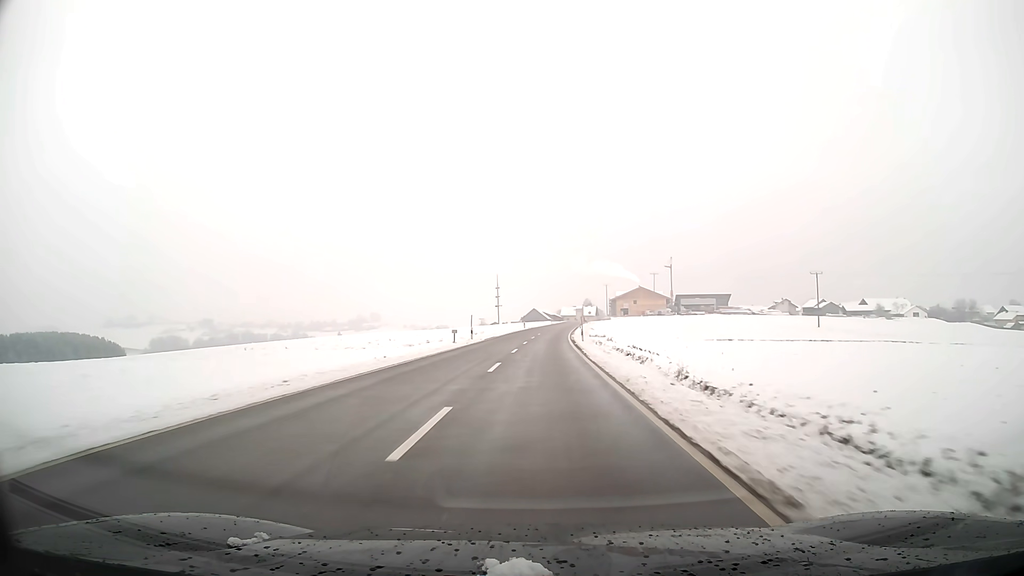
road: tertiary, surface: asphalt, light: Day
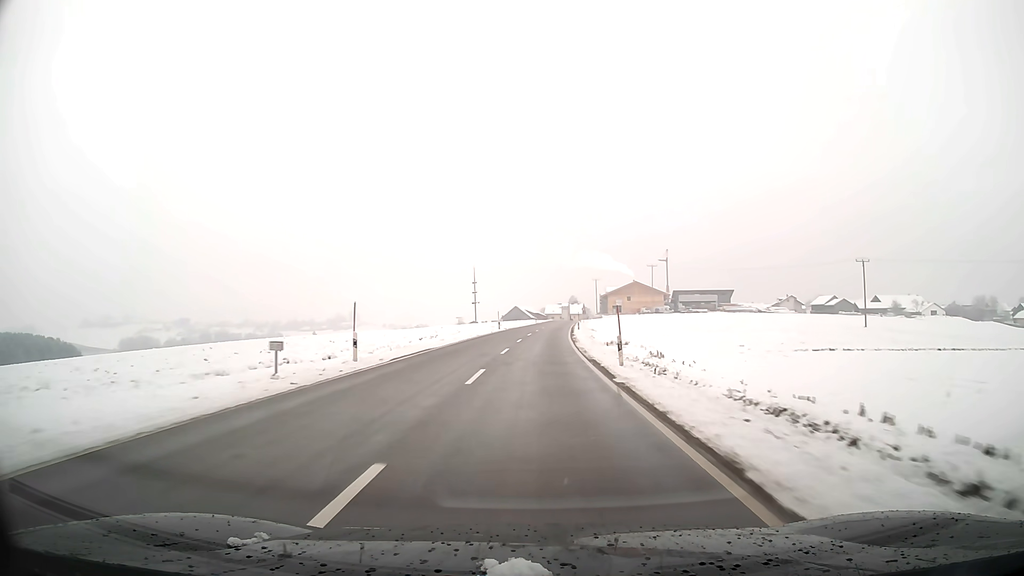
(+0.4, +28.1) m; +2°
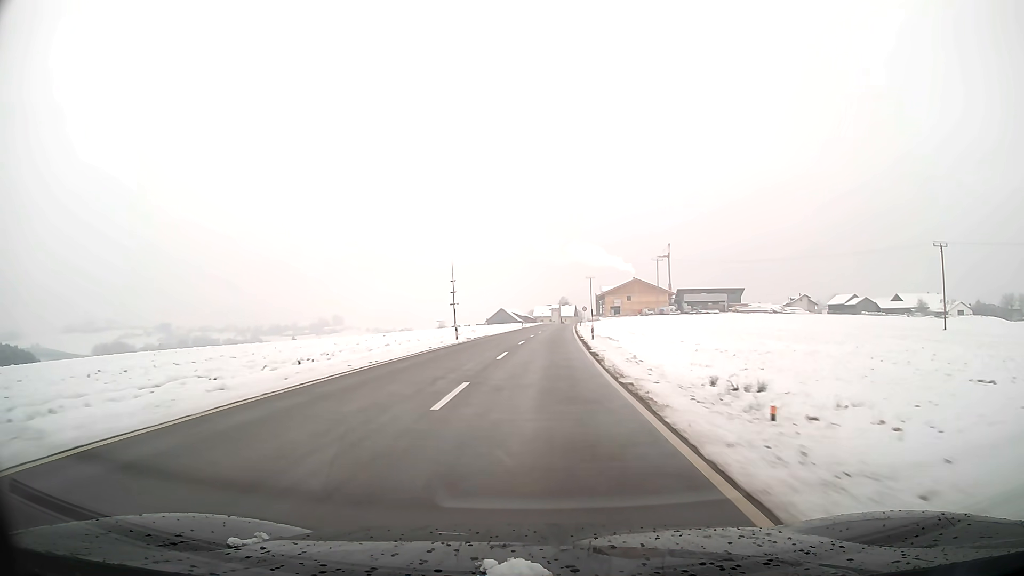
(+0.2, +27.9) m; +1°
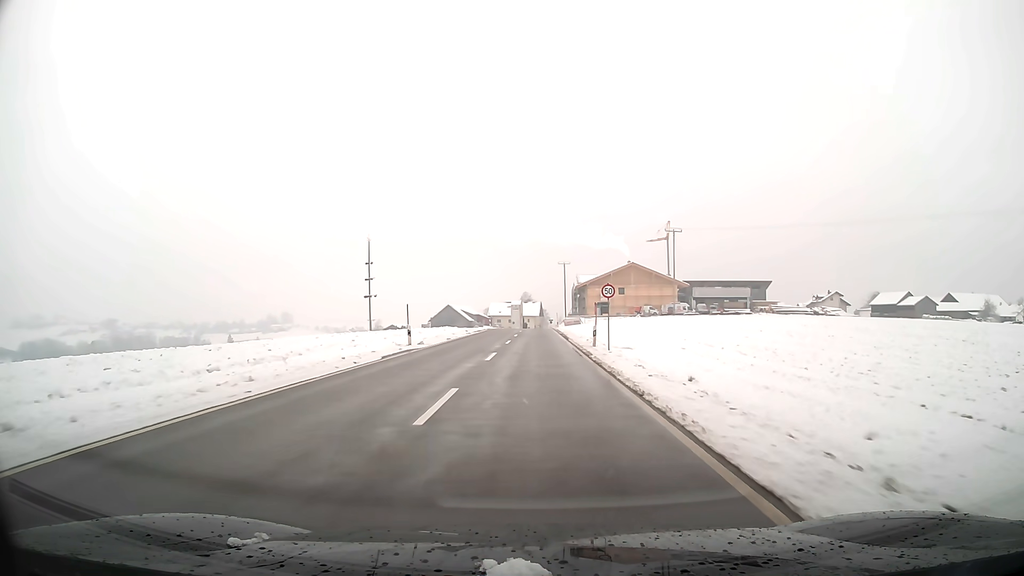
(+1.9, +60.6) m; +3°
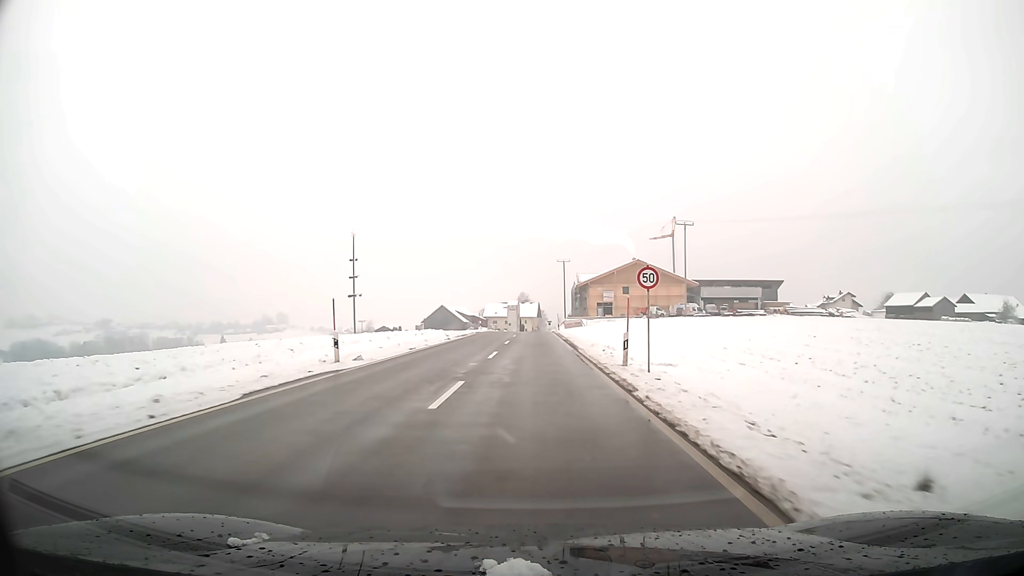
(0.0, +10.2) m; 0°
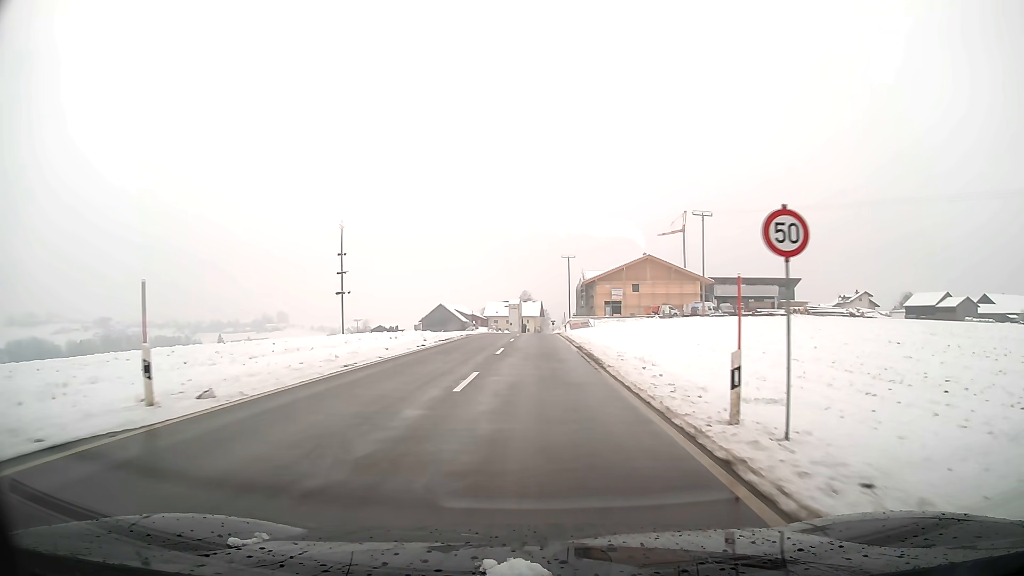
(0.0, +9.5) m; 0°
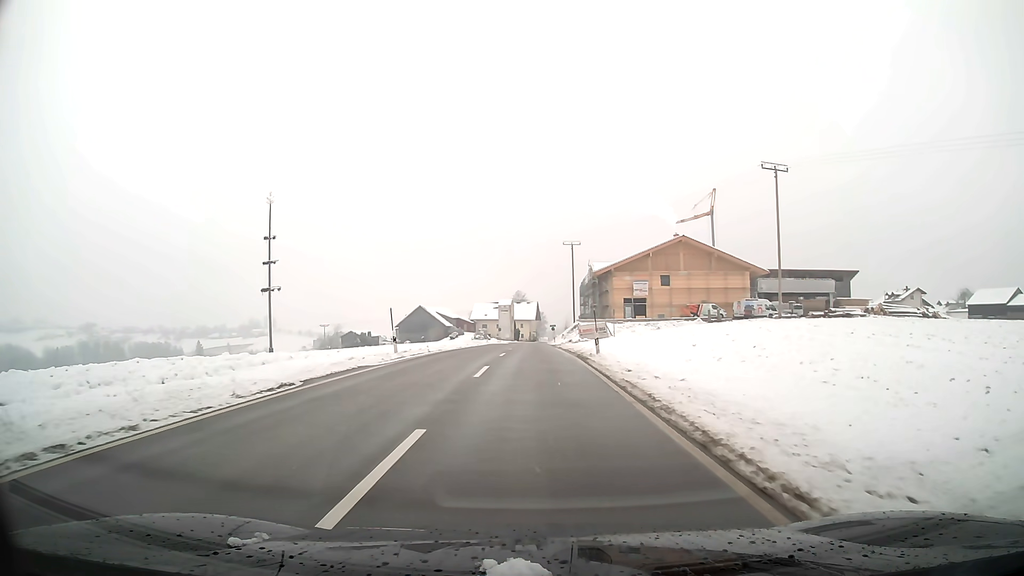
(+0.1, +31.2) m; +1°
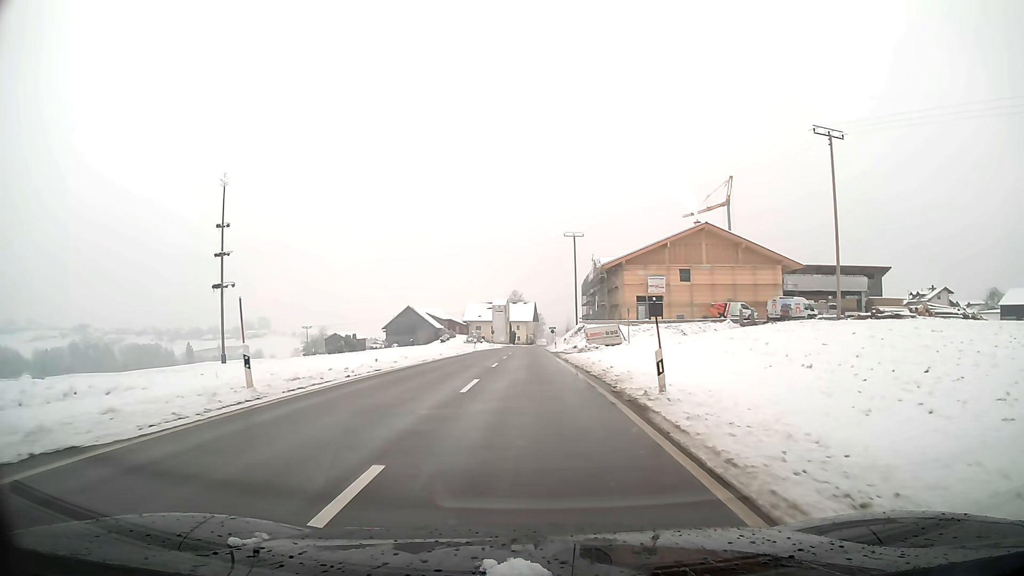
(0.0, +13.7) m; 0°
